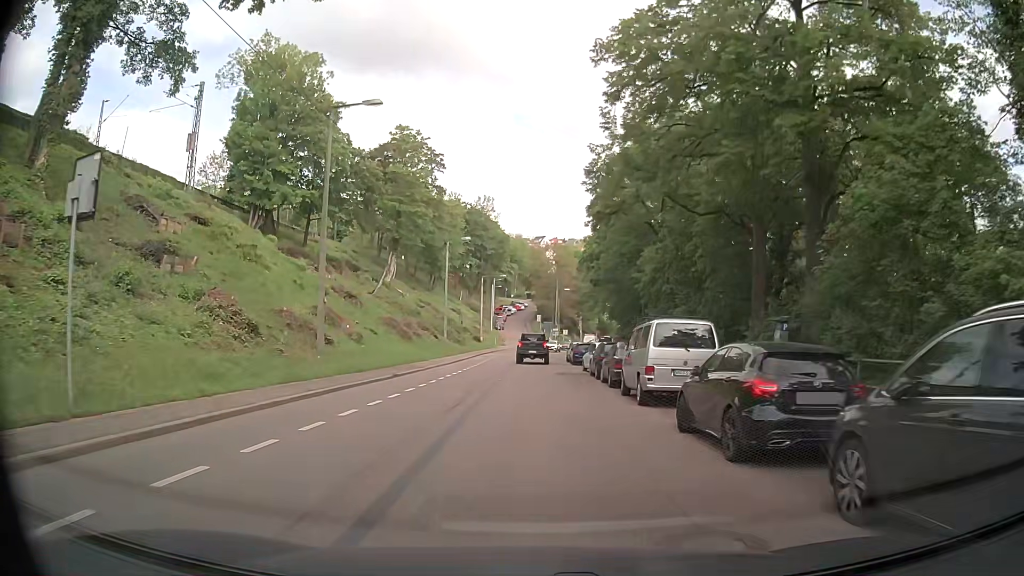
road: secondary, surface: asphalt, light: Day
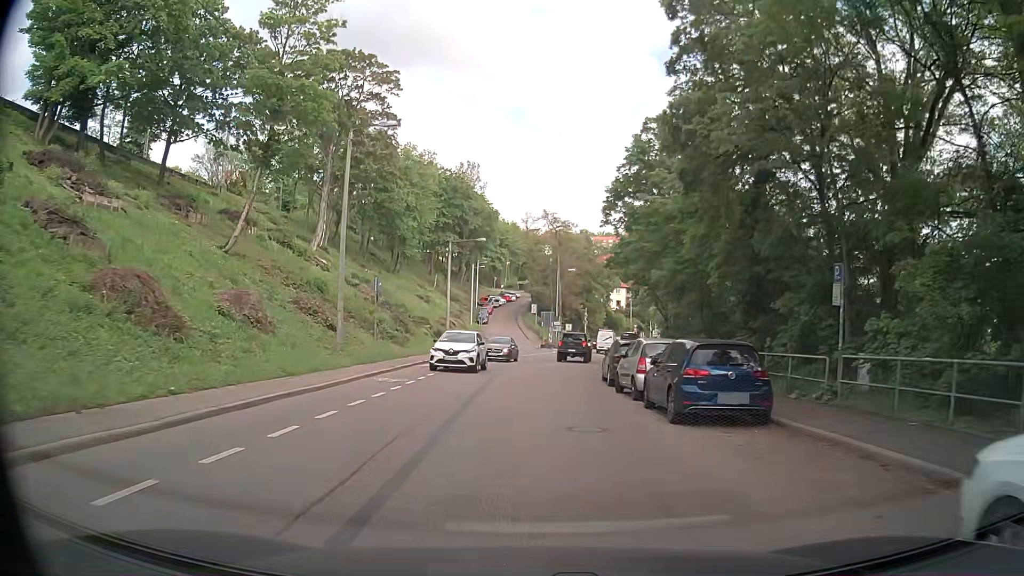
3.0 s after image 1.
(0.0, +31.1) m; 0°
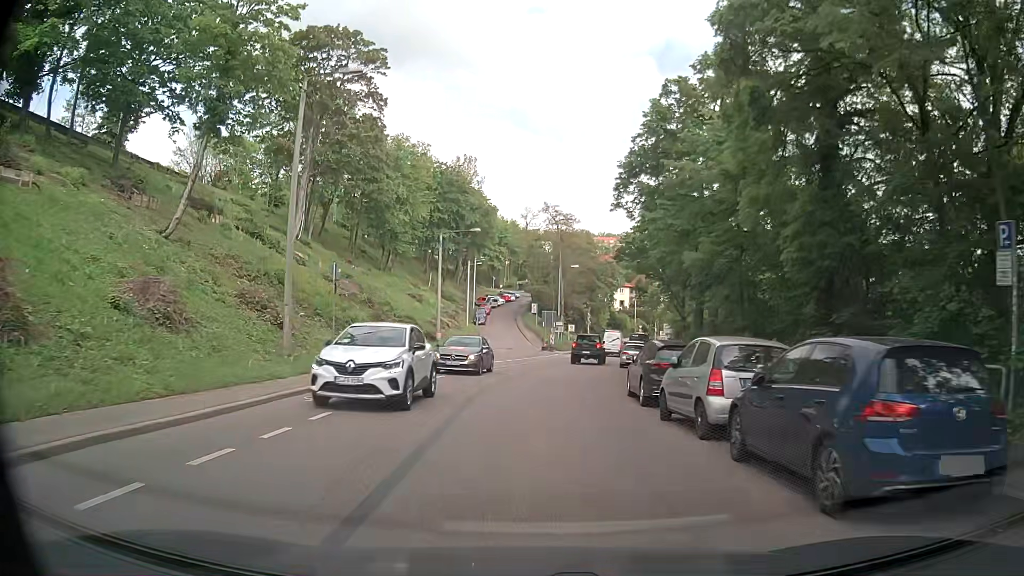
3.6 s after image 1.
(0.0, +6.2) m; 0°
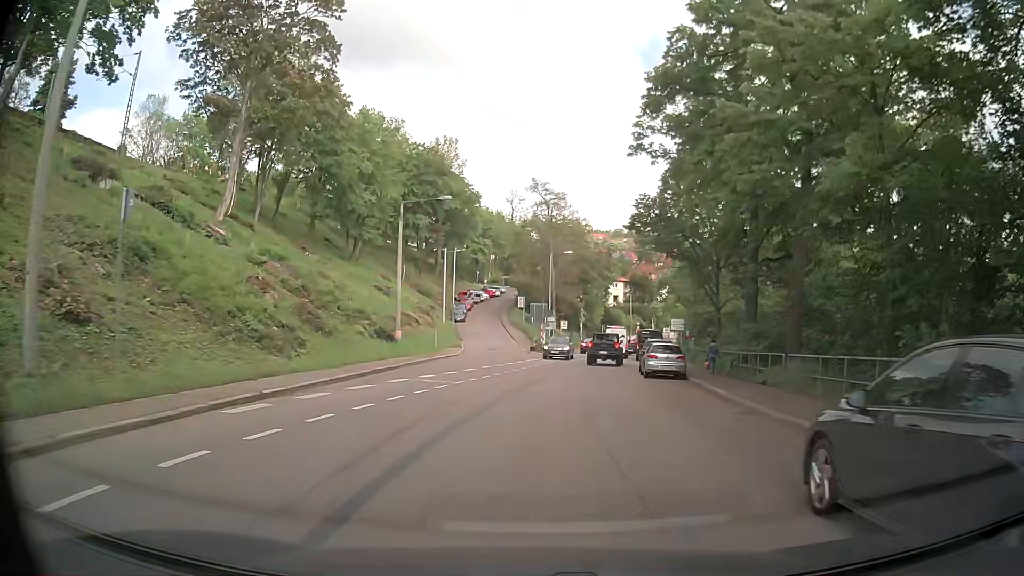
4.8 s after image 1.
(+0.1, +12.1) m; +2°
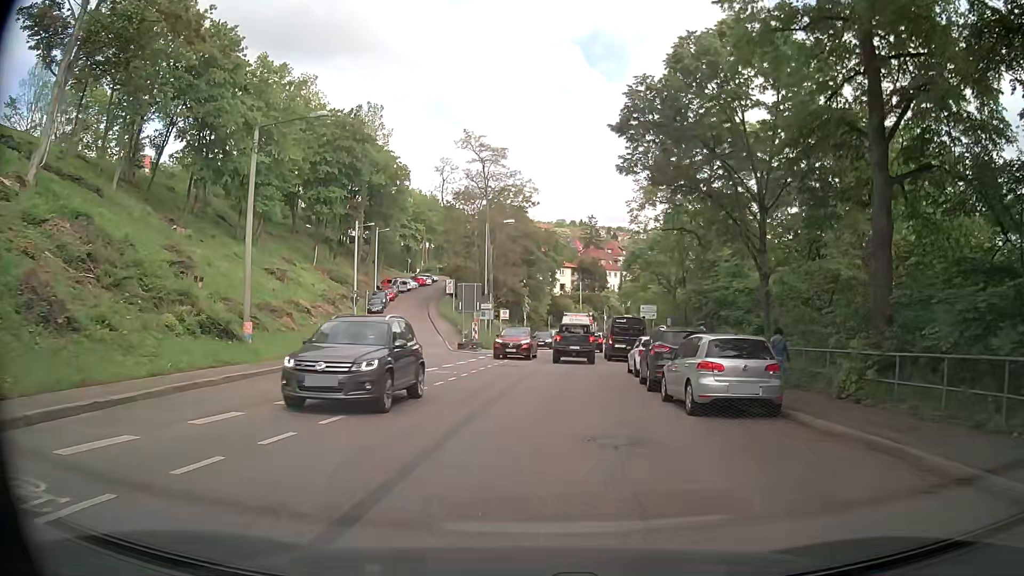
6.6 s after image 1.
(+0.6, +15.6) m; +4°
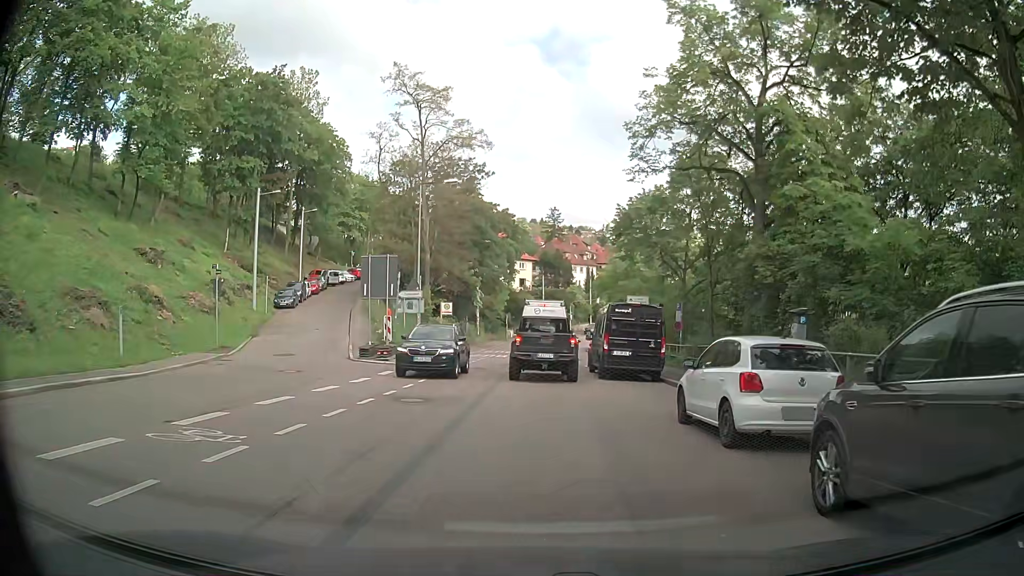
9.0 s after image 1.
(+0.7, +14.8) m; +4°
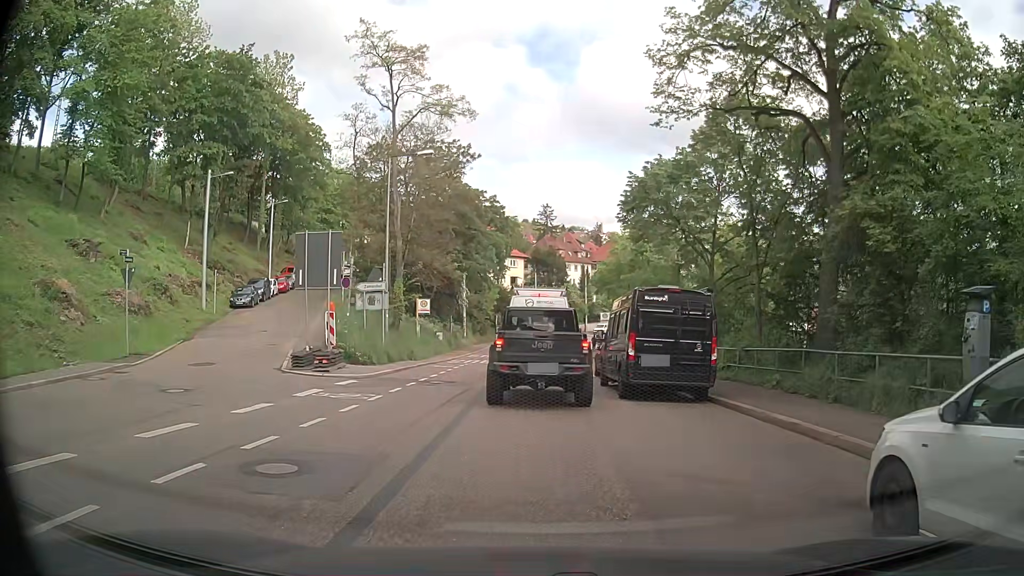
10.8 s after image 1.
(0.0, +6.8) m; +1°
